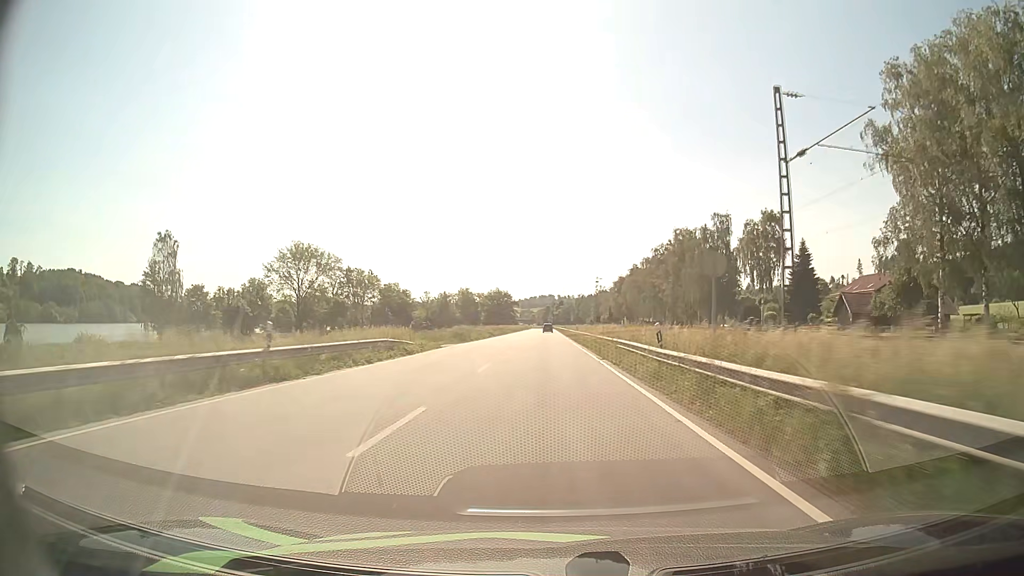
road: primary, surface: asphalt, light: Day
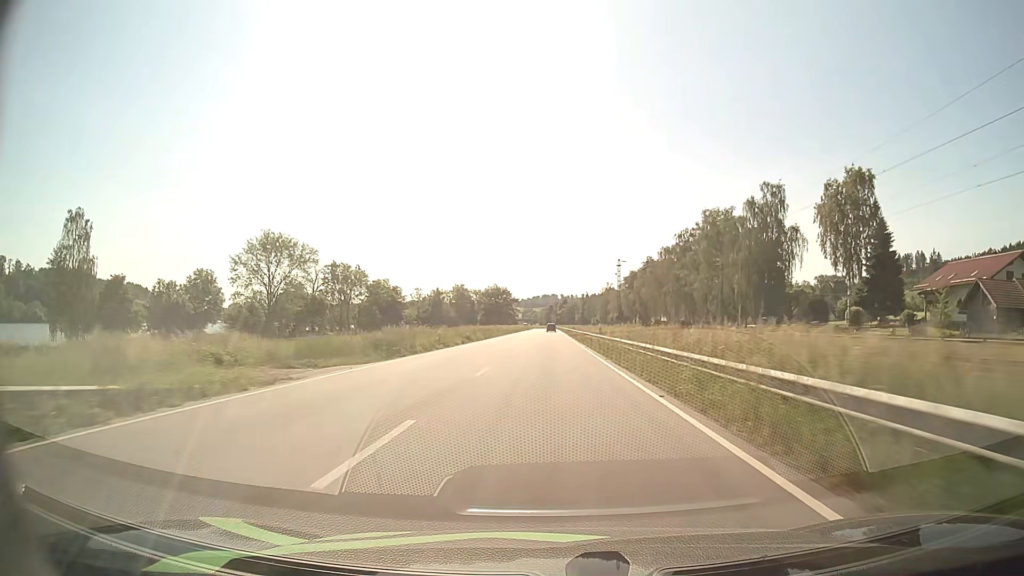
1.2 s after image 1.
(-0.1, +25.6) m; 0°
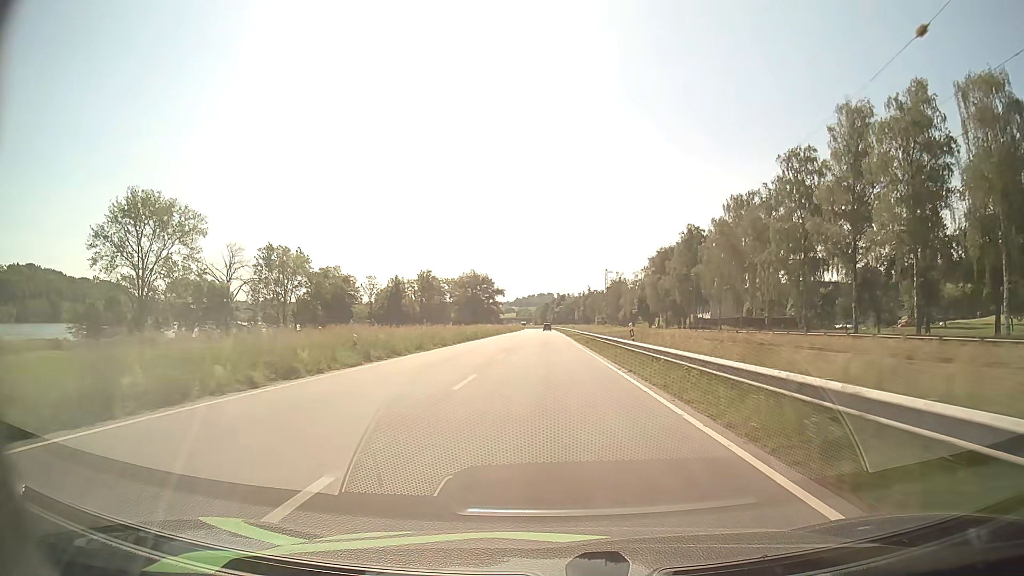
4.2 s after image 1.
(+0.2, +64.1) m; 0°
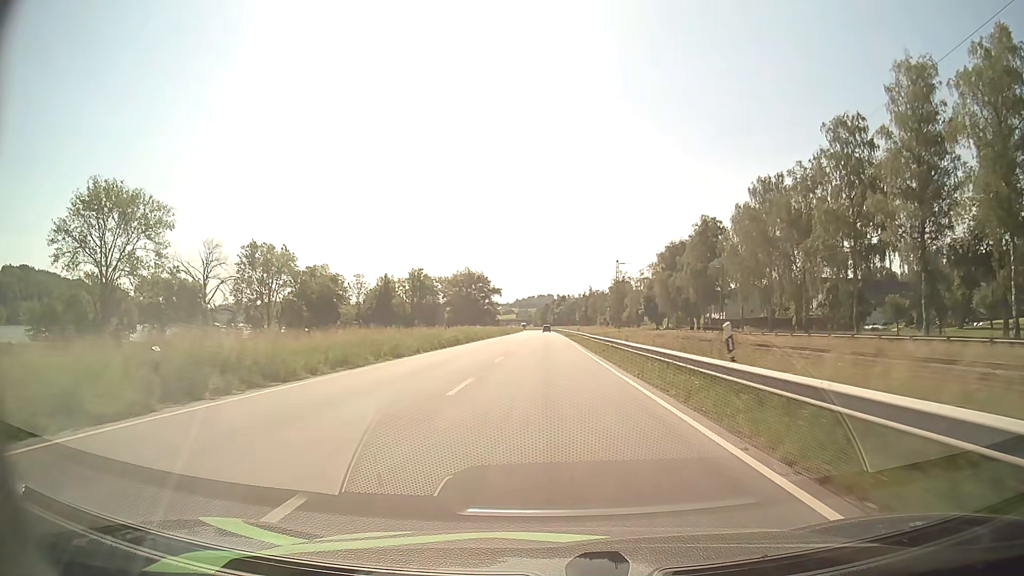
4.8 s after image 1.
(0.0, +12.9) m; 0°
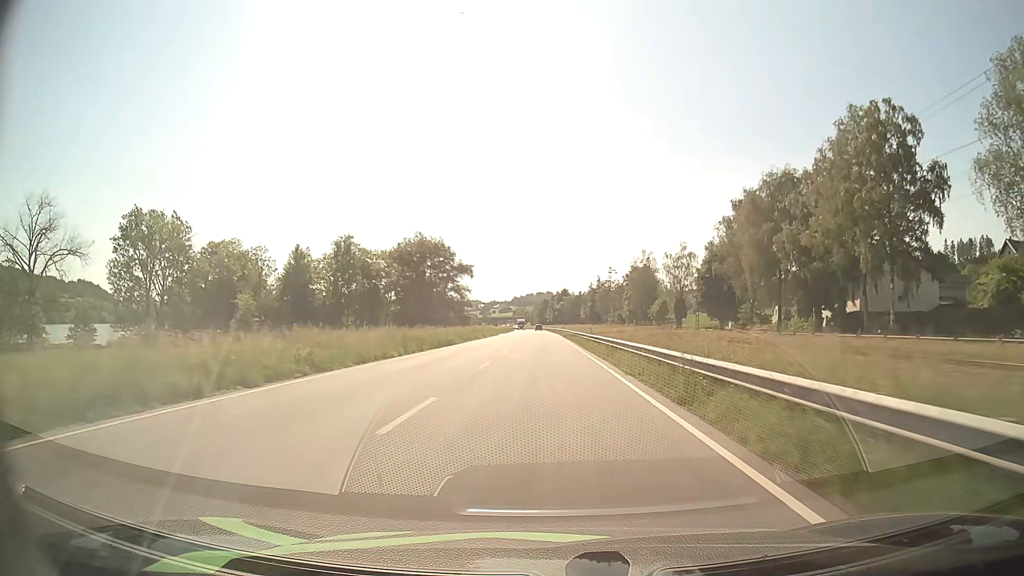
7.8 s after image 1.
(+0.2, +65.4) m; 0°
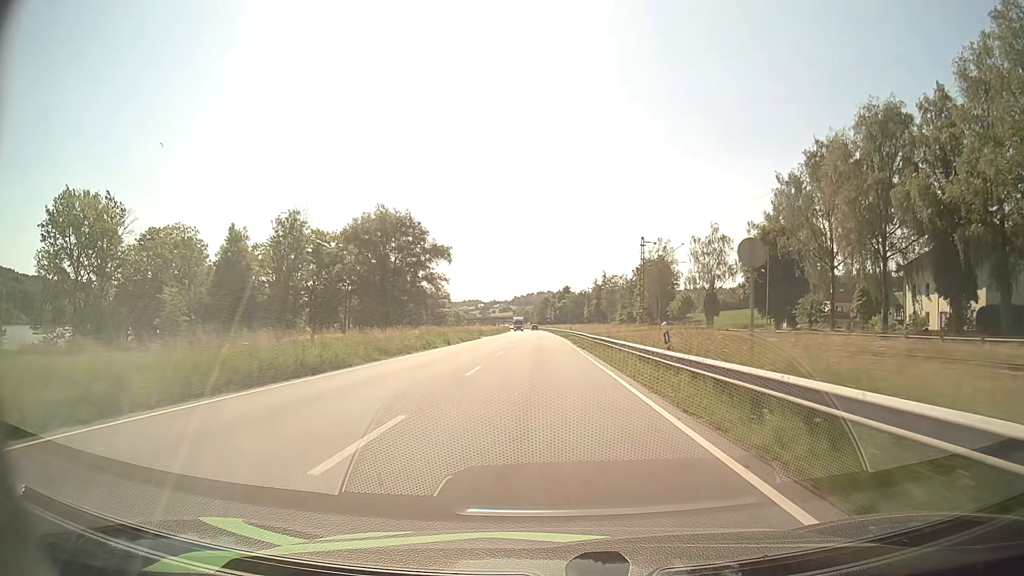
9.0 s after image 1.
(0.0, +26.5) m; 0°
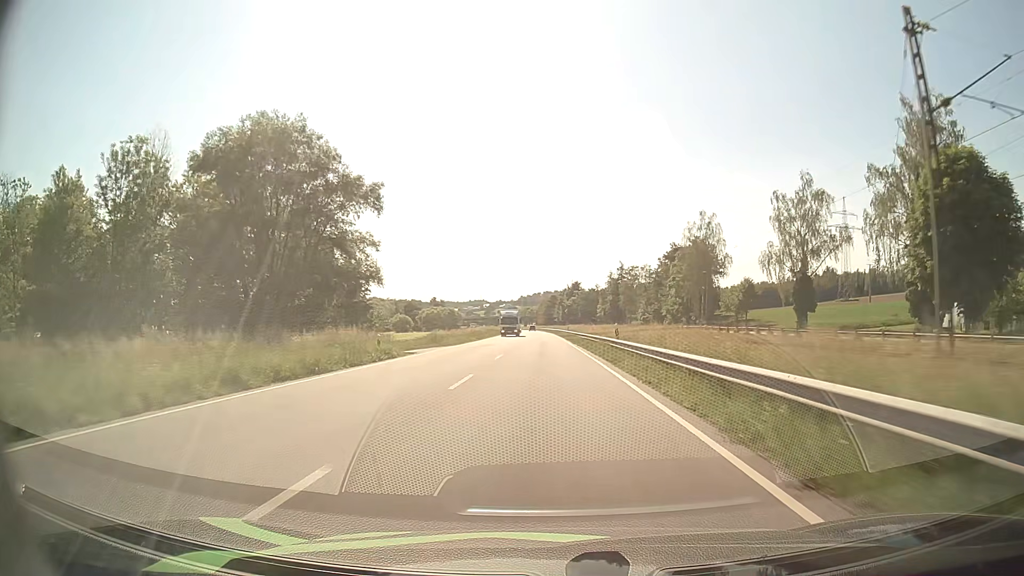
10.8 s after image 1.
(-0.2, +40.2) m; -1°
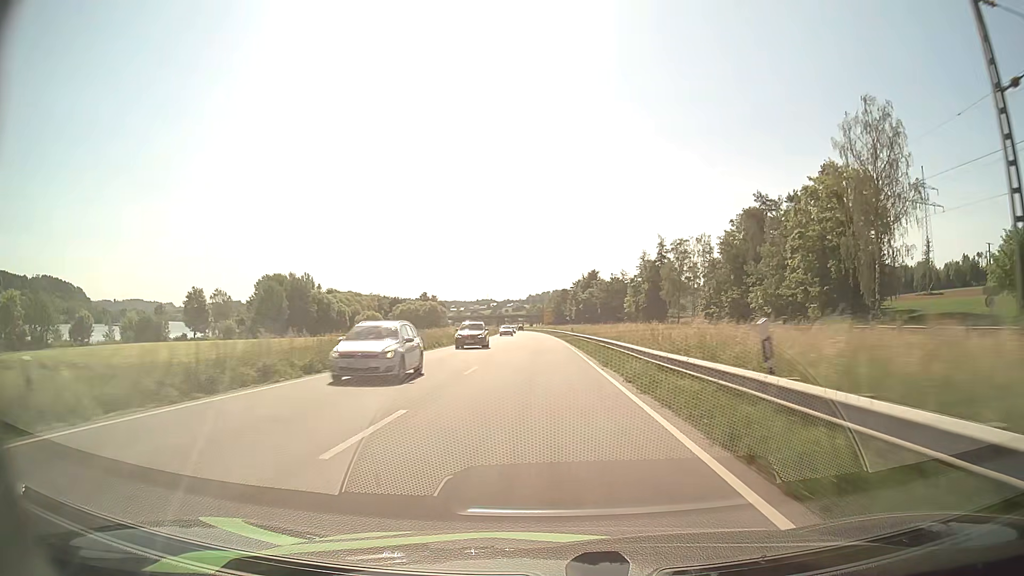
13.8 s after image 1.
(+0.1, +68.1) m; -1°
(0, +10) (0, +20) (0, +30) (0, +40) (-1, +50) (-1, +60) (-1, +70) (-1, +80) (-2, +90) (-2, +100) m
